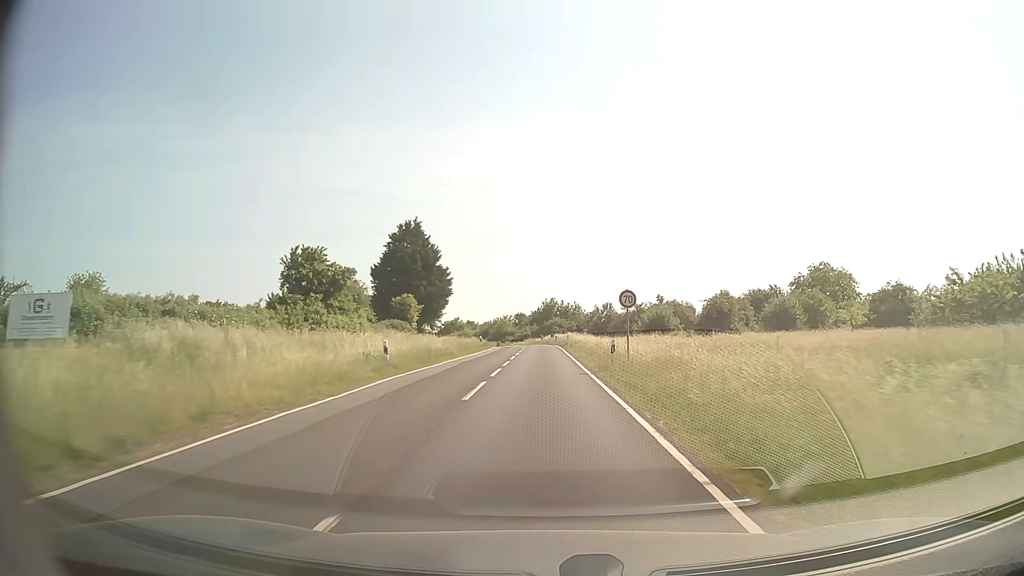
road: secondary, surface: asphalt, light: Day
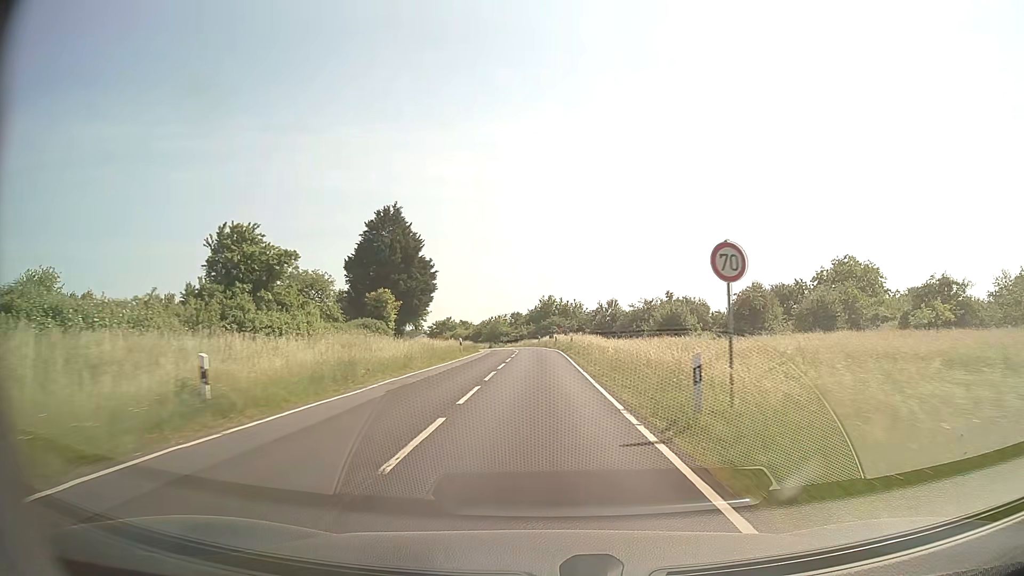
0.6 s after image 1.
(+0.1, +12.4) m; +1°
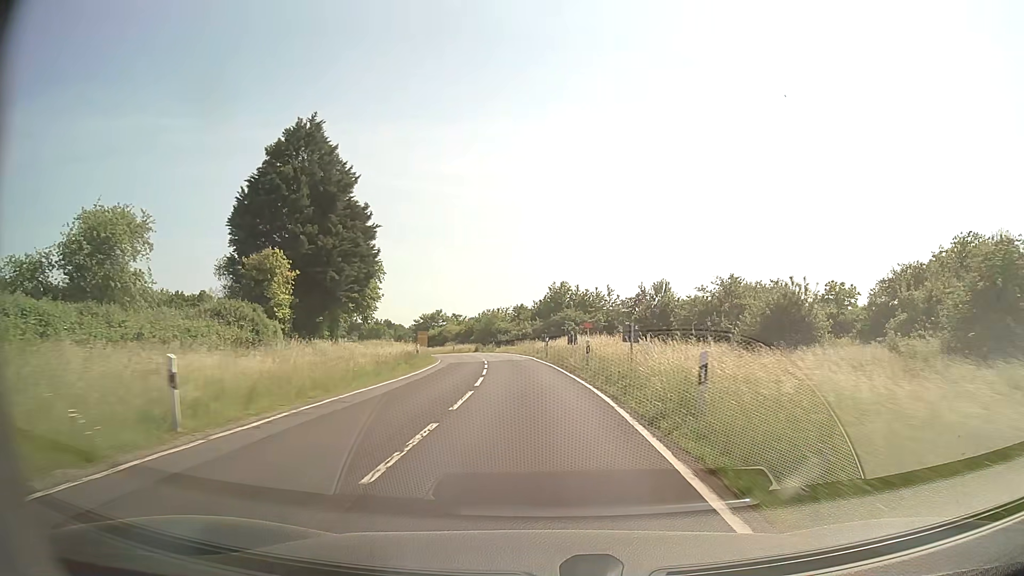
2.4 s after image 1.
(-0.2, +36.3) m; -1°
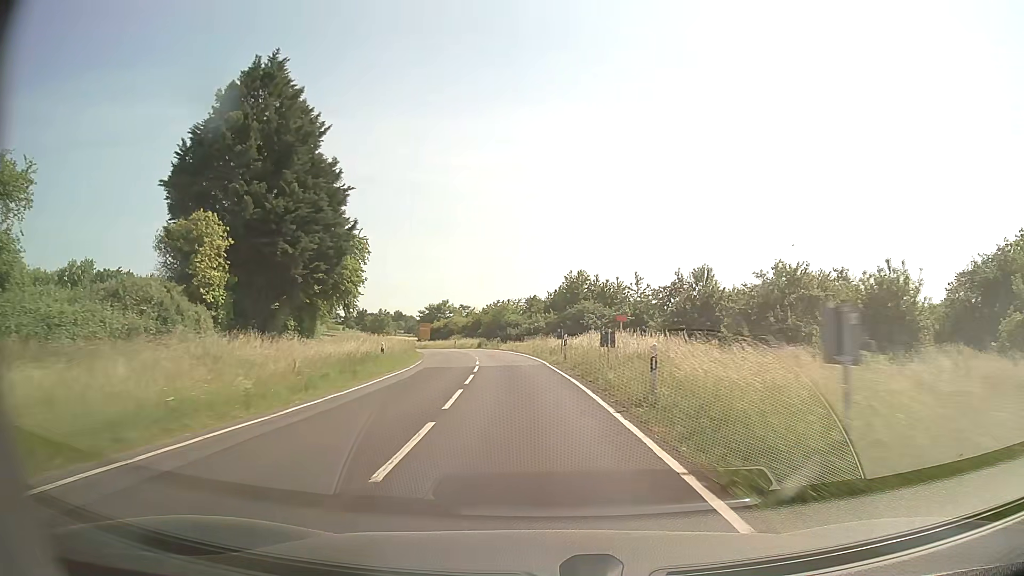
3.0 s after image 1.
(-0.1, +11.8) m; -1°
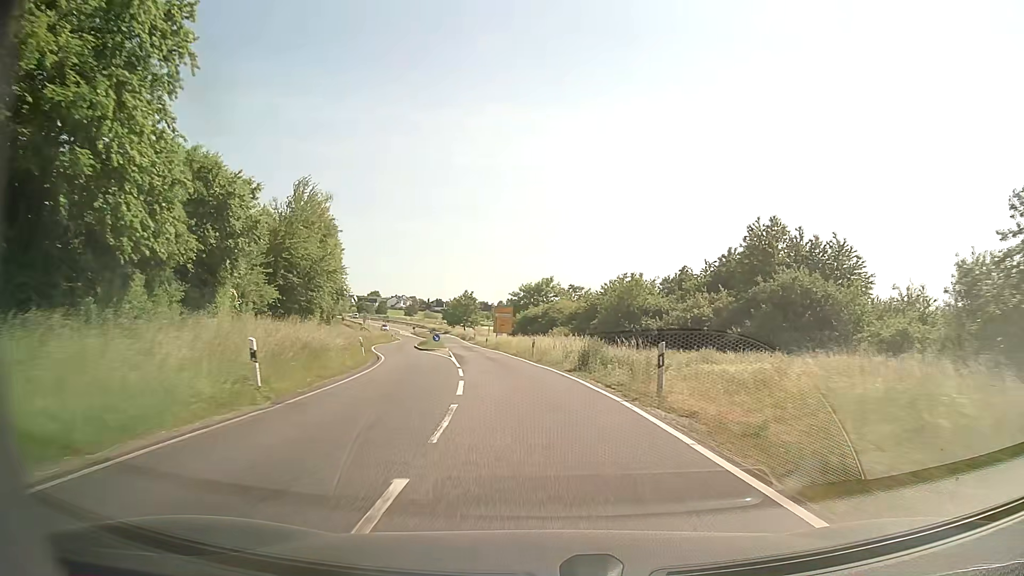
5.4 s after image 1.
(-3.6, +46.1) m; -10°
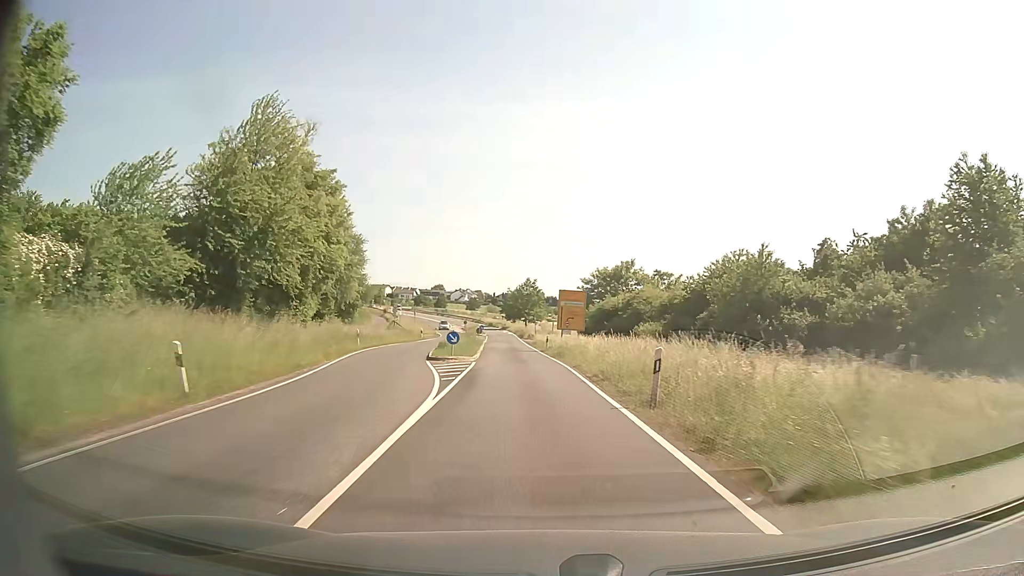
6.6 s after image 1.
(-1.2, +22.7) m; -6°
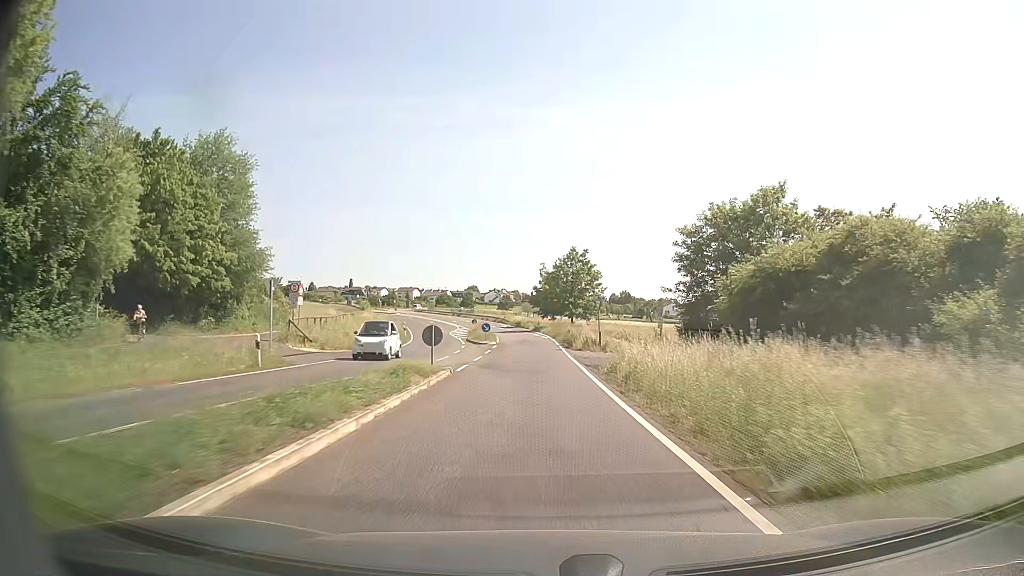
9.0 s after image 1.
(-1.6, +45.4) m; -3°
